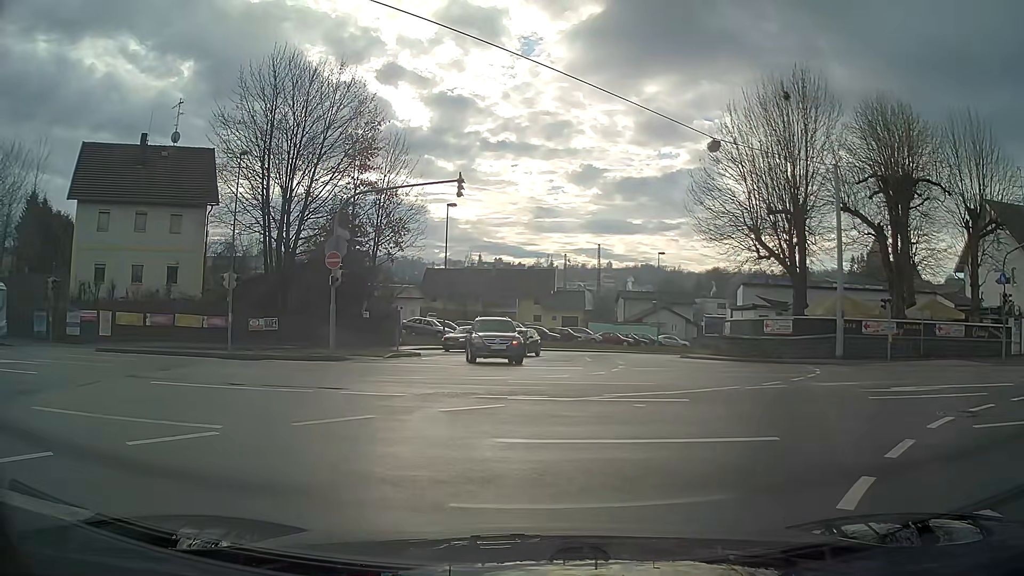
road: tertiary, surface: asphalt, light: Day
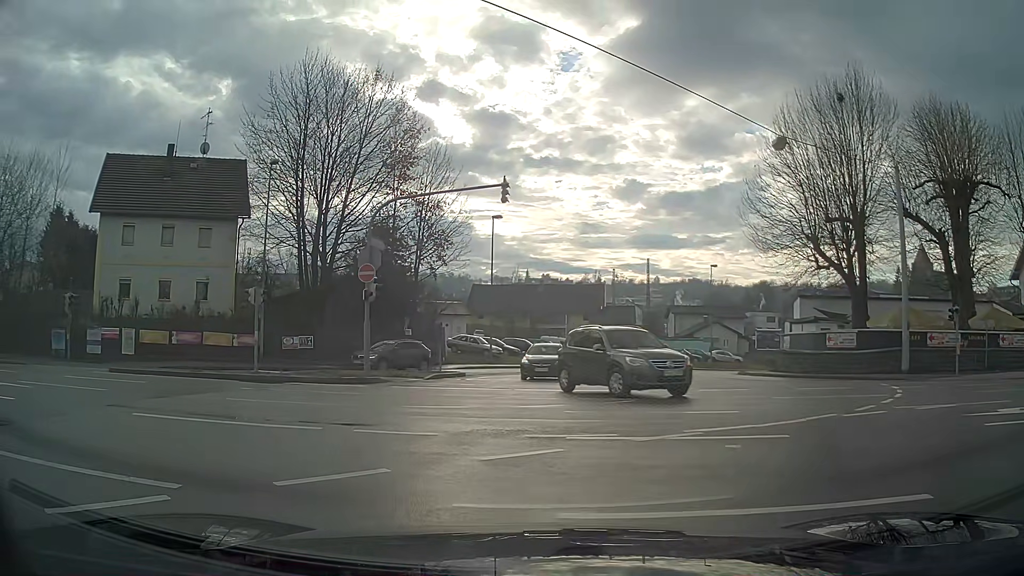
(-0.1, +2.2) m; -6°
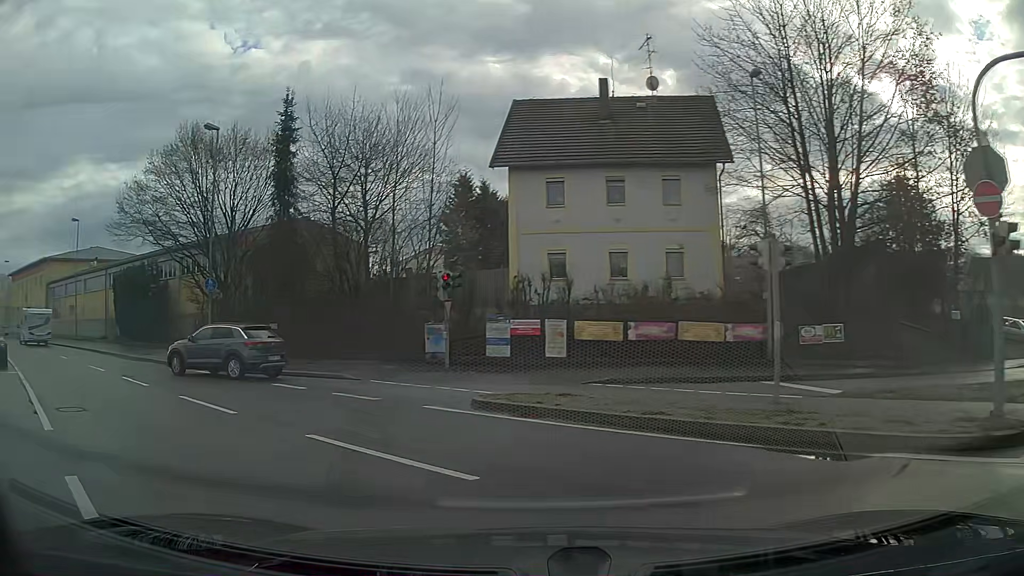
(-4.5, +11.0) m; -43°
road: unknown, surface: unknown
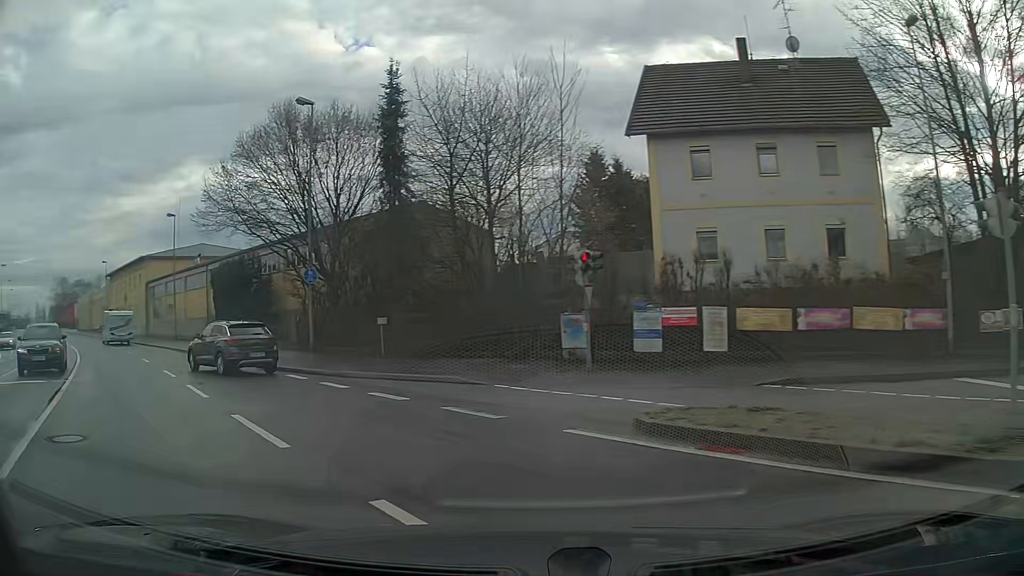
(-0.4, +3.6) m; -12°
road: primary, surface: asphalt
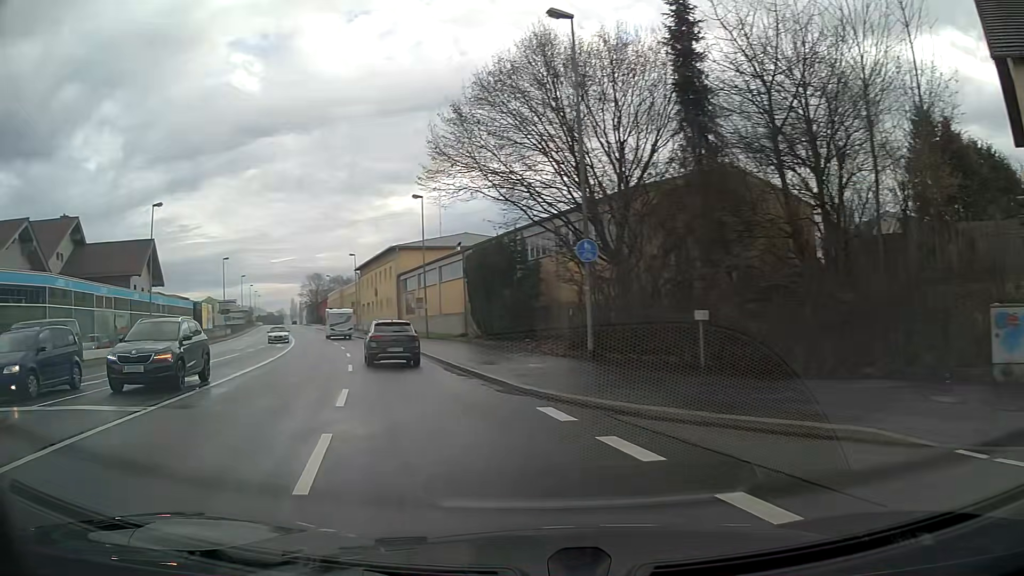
(-1.8, +8.3) m; -23°
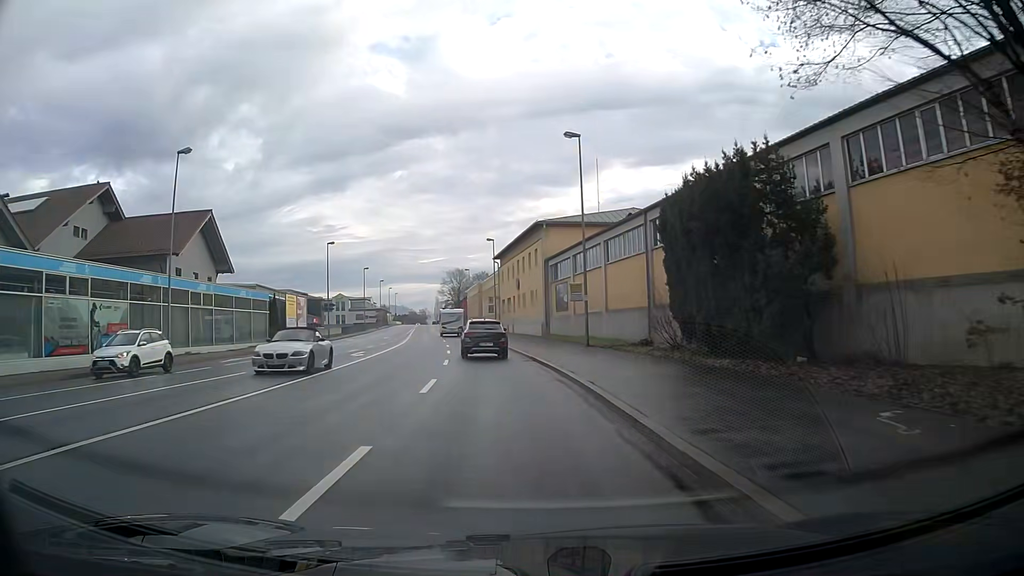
(-2.0, +16.7) m; -10°
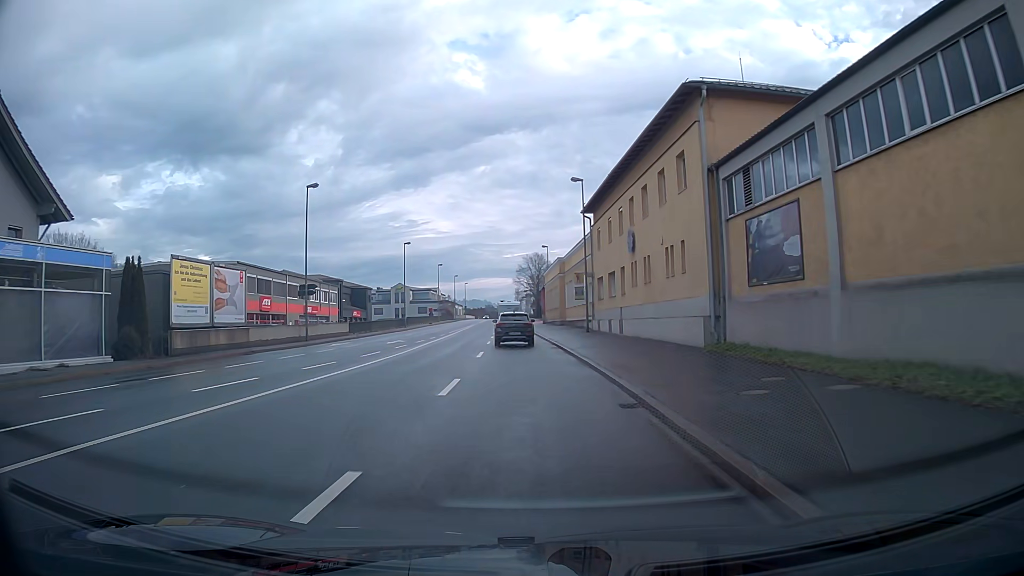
(-1.9, +29.2) m; -7°
(0, +10) (0, +20) (-1, +30) (-1, +40) (-1, +50) (-2, +60) (-2, +70) (-2, +80) (-3, +90) (-3, +100) m
